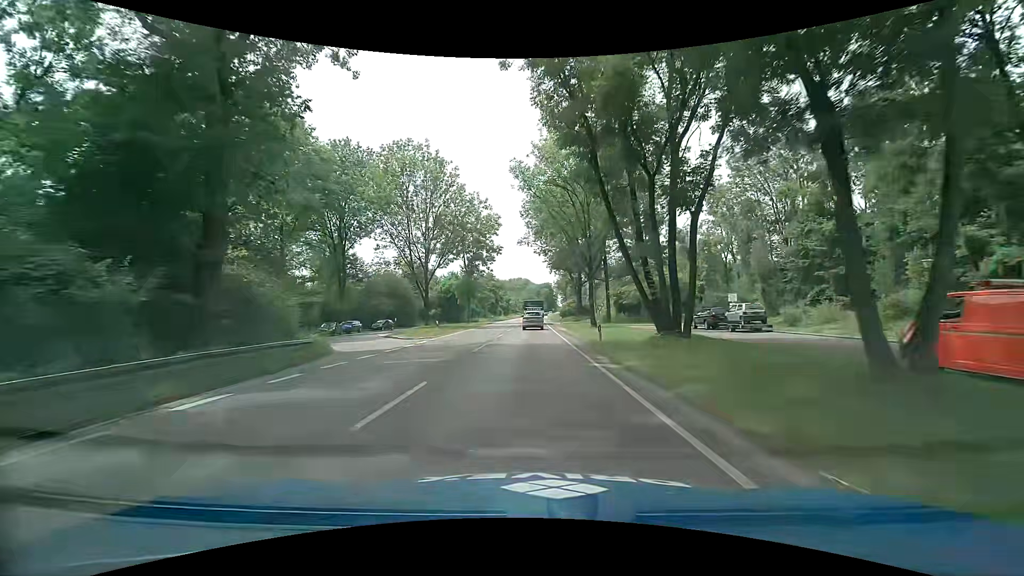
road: primary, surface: asphalt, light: Day
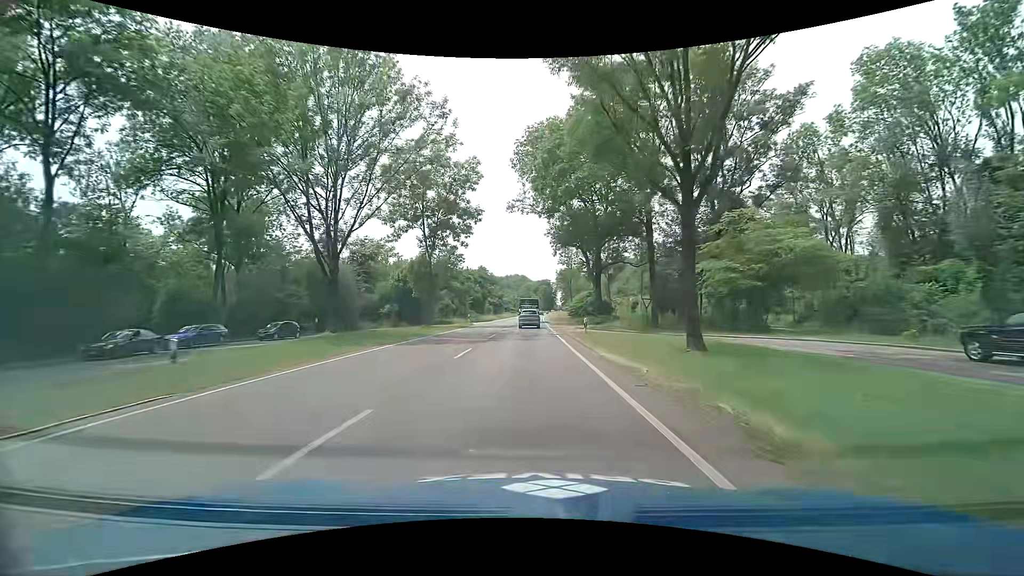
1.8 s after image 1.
(-0.3, +26.9) m; -1°
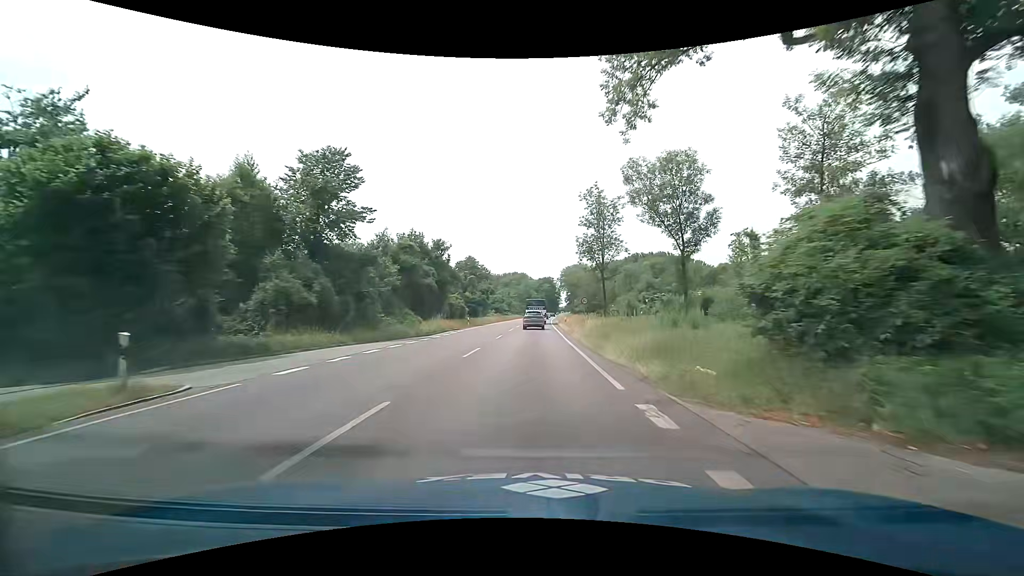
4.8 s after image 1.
(+0.7, +47.6) m; +1°
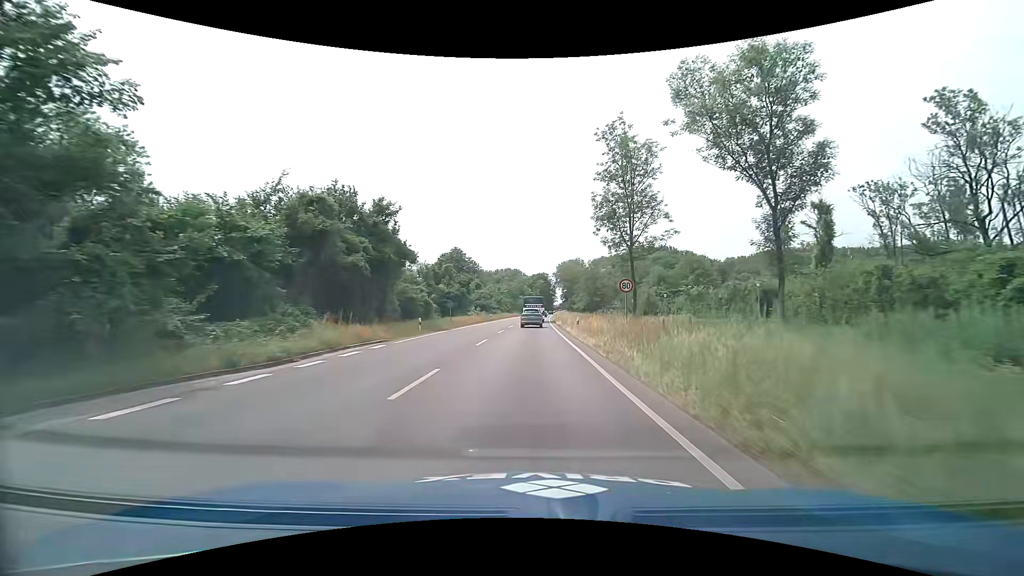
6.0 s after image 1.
(+0.2, +19.9) m; +2°
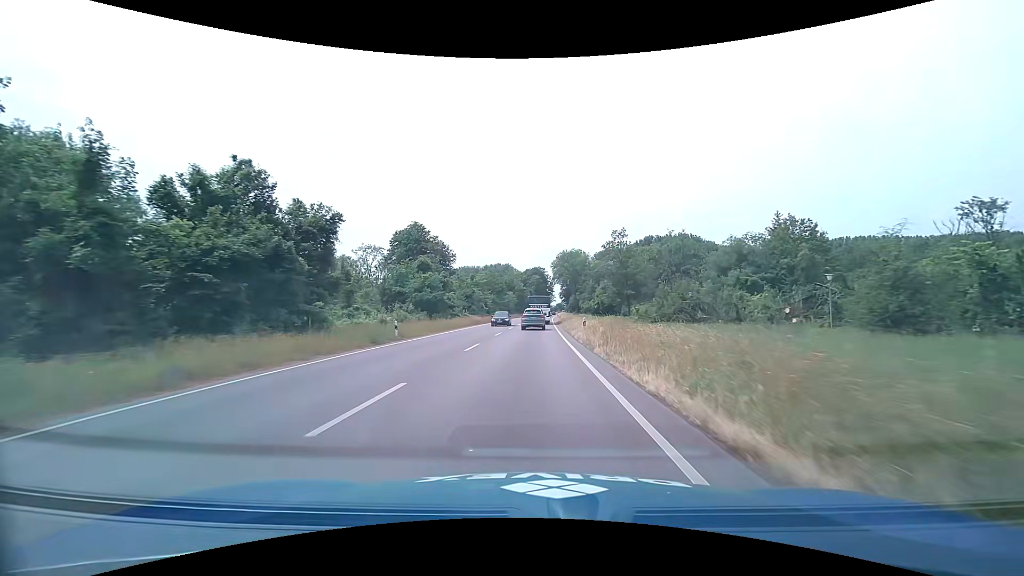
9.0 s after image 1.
(0.0, +50.2) m; 0°
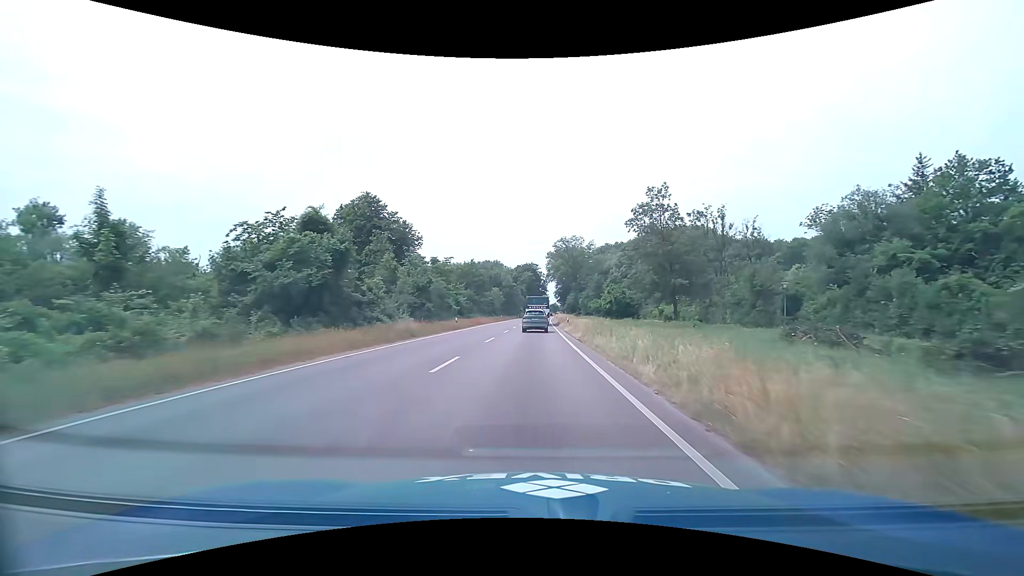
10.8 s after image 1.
(+0.2, +30.1) m; +1°
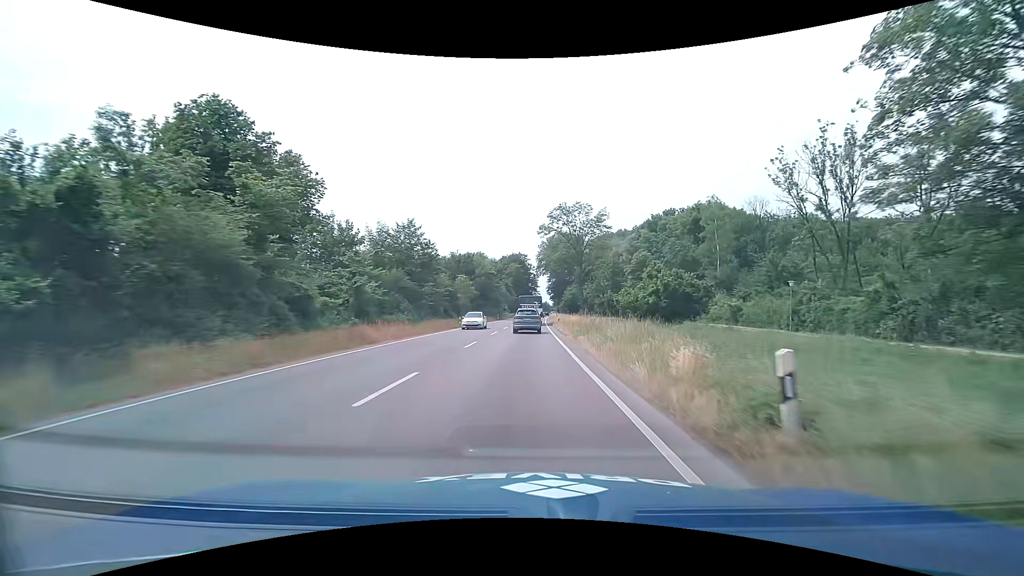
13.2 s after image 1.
(+0.6, +40.0) m; +1°
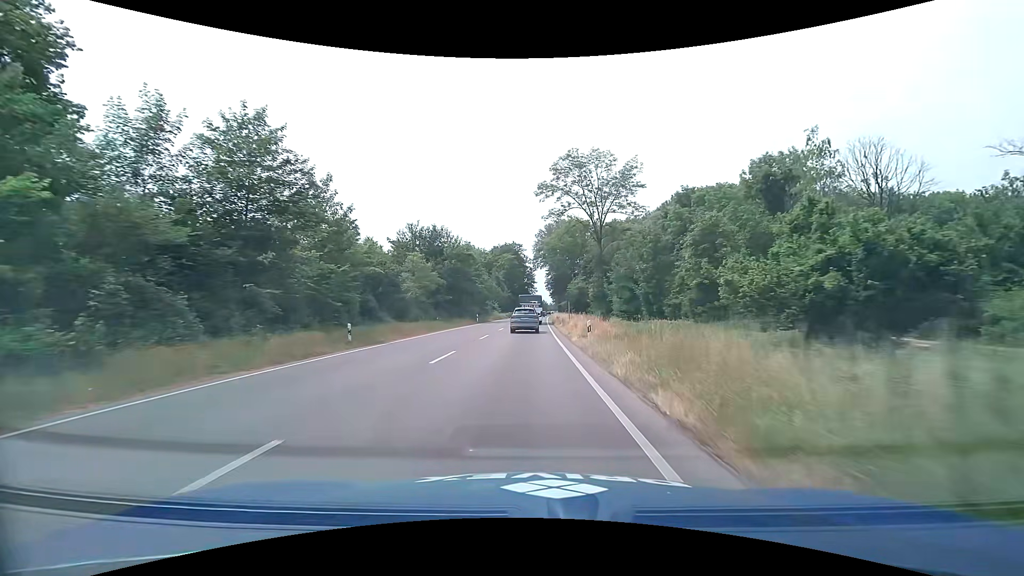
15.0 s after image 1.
(+0.1, +29.9) m; 0°
(0, +10) (0, +20) (0, +30) (0, +40) (0, +50) (0, +60) (0, +70) (+1, +80) (+1, +90) (+1, +100) m
